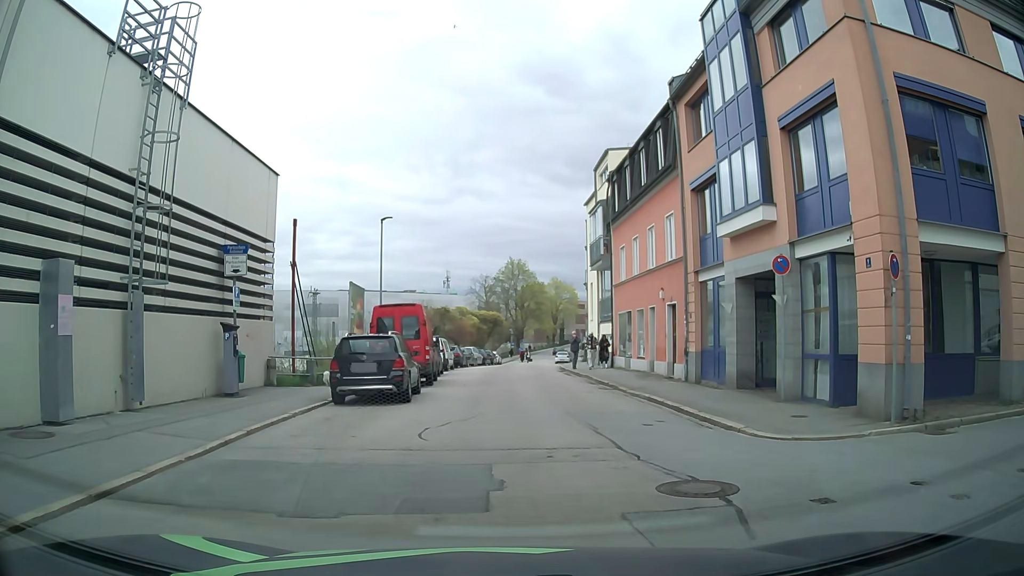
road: residential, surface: asphalt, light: Day
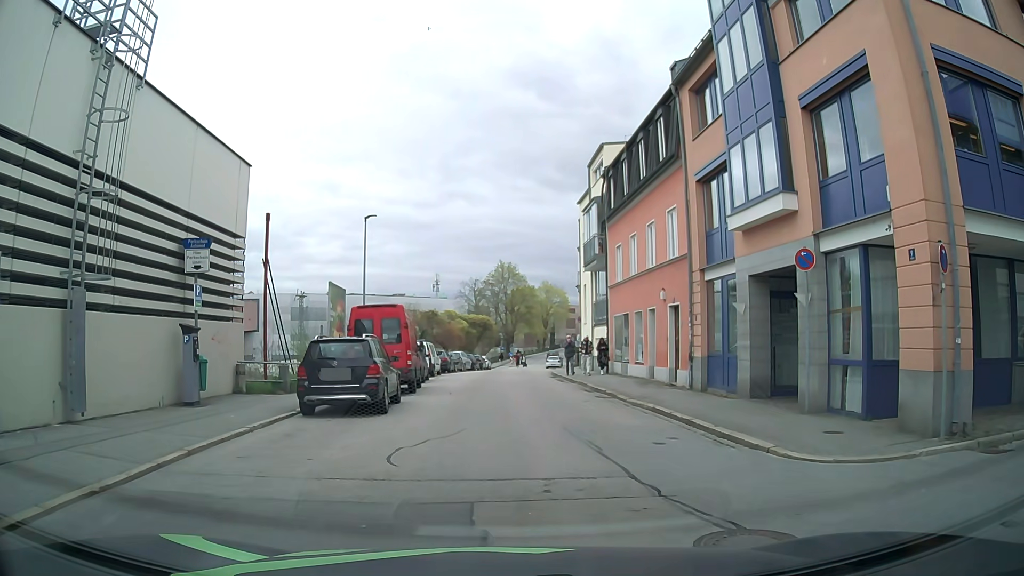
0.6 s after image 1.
(0.0, +1.8) m; 0°
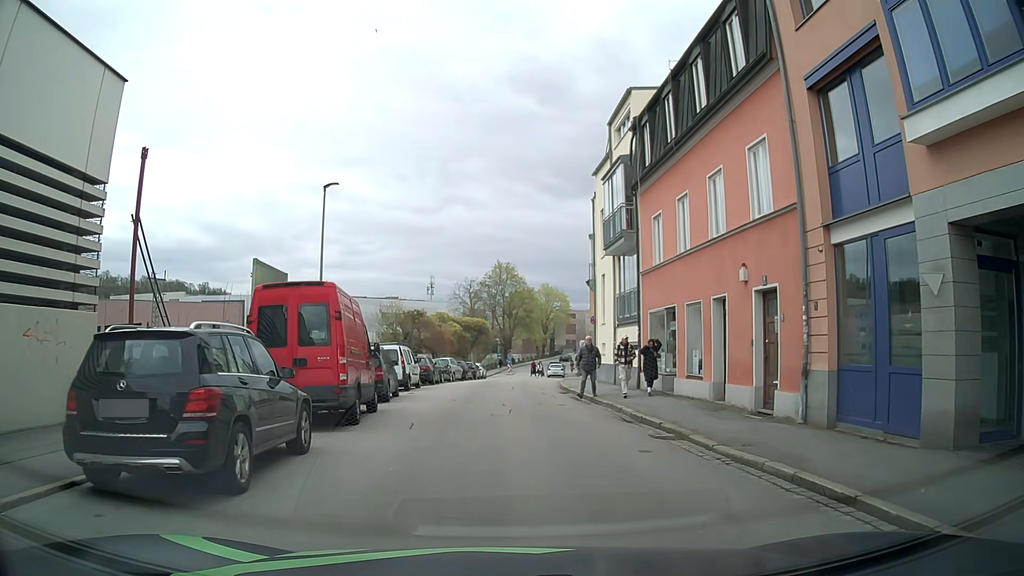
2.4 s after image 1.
(0.0, +8.0) m; -1°
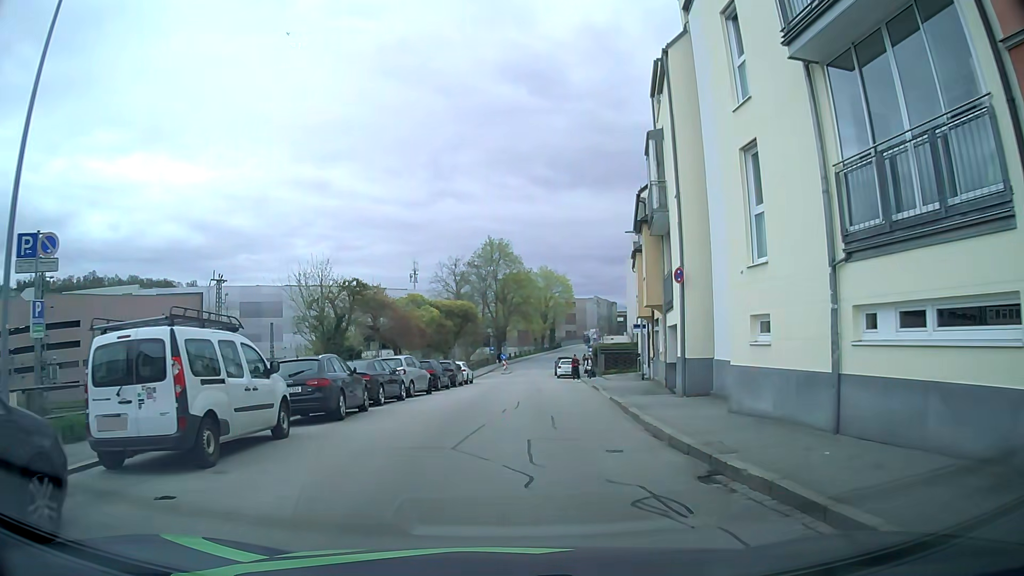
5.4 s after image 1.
(0.0, +18.3) m; +1°
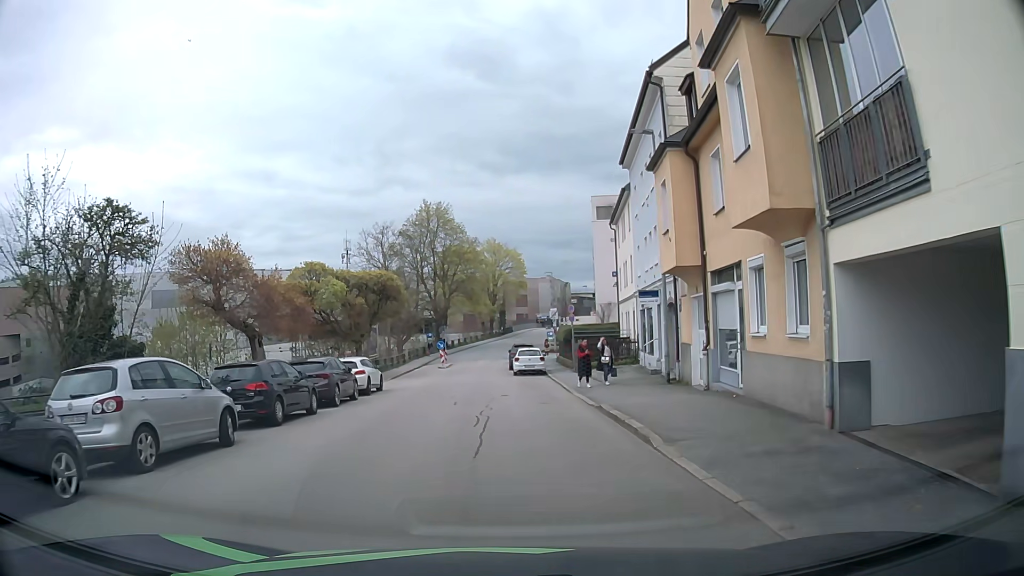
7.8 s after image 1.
(+0.6, +16.0) m; +5°
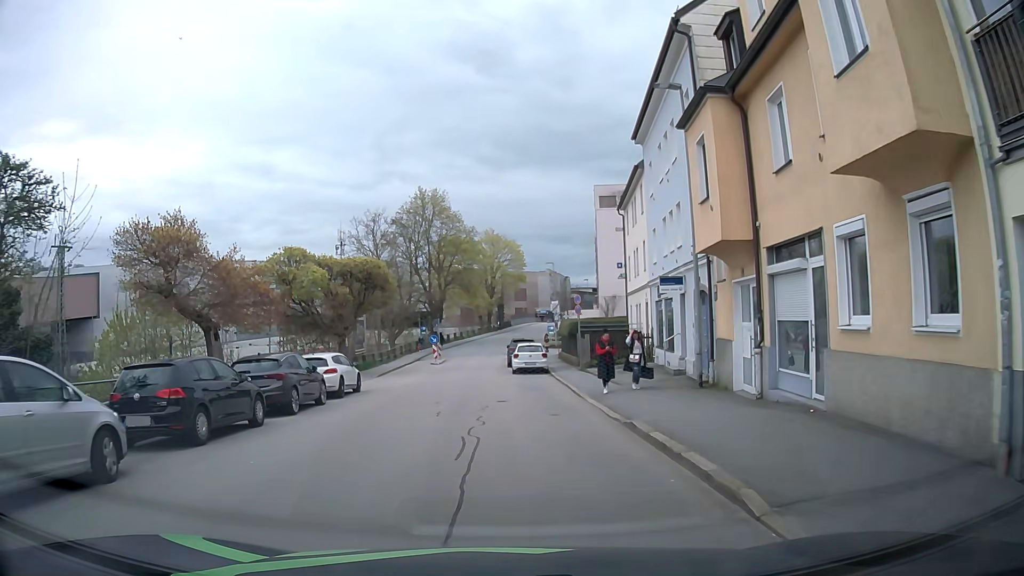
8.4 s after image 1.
(0.0, +3.8) m; 0°
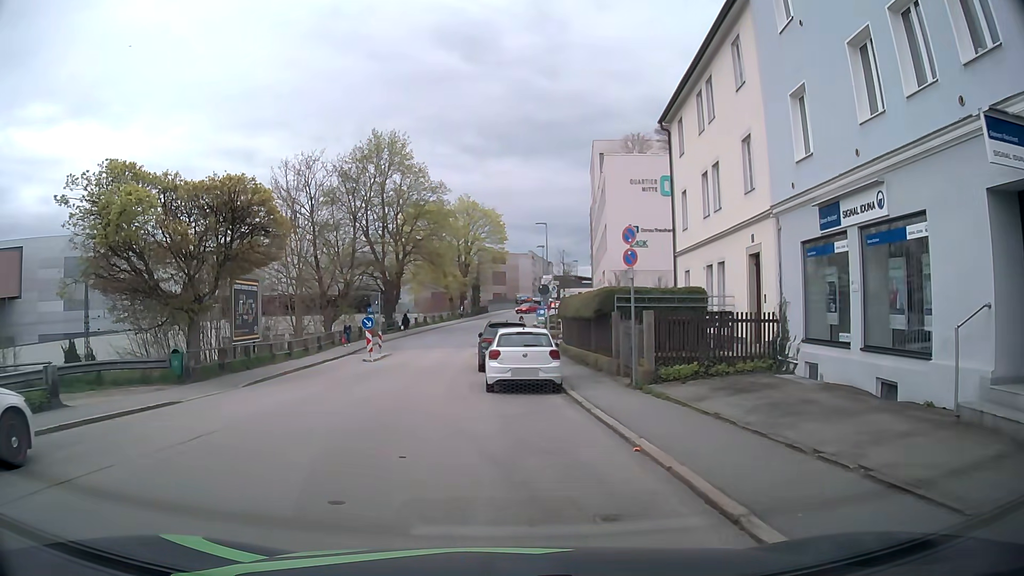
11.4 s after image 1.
(+0.1, +16.6) m; +2°
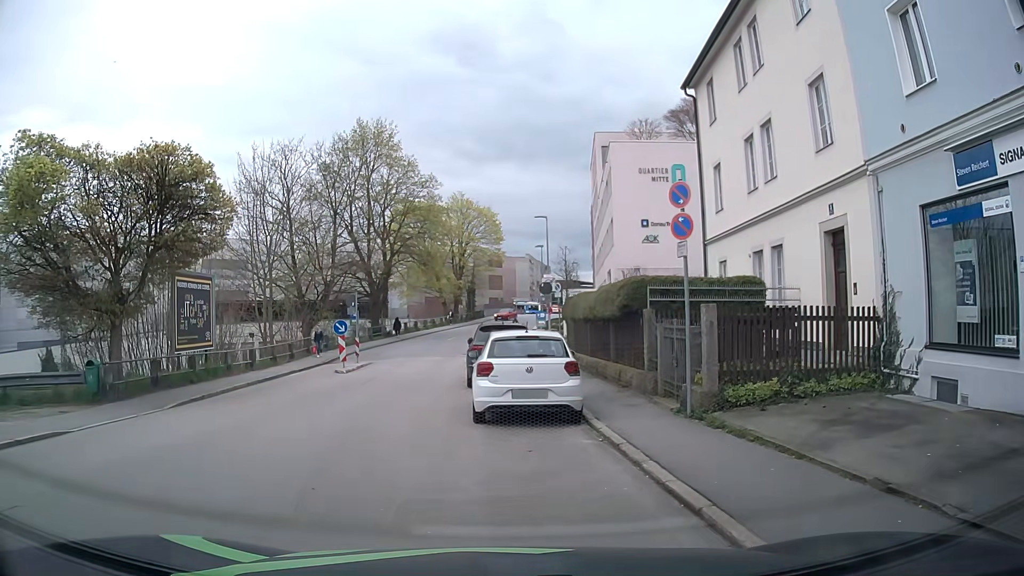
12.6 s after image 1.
(0.0, +4.5) m; 0°
